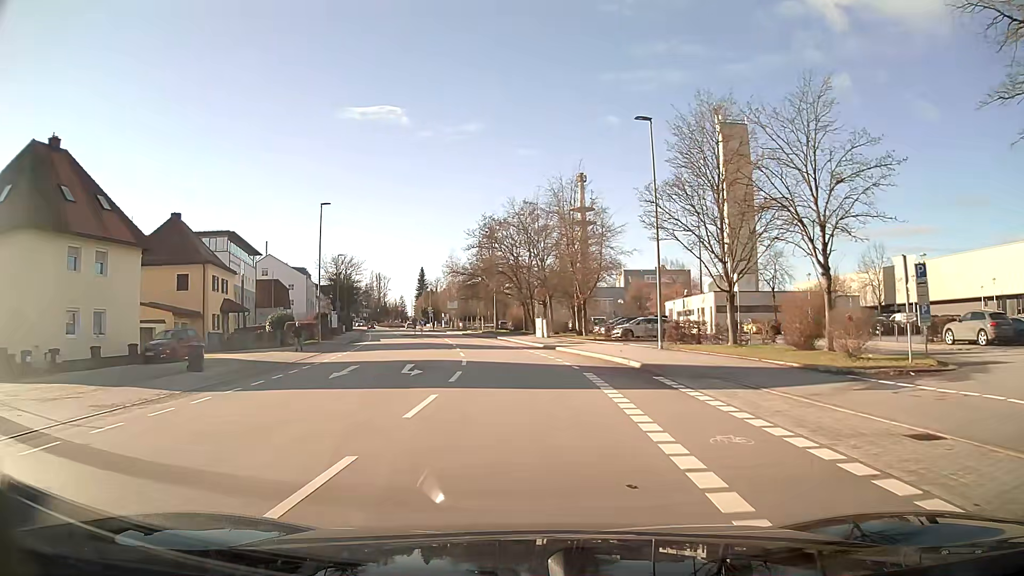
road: tertiary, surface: asphalt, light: Day
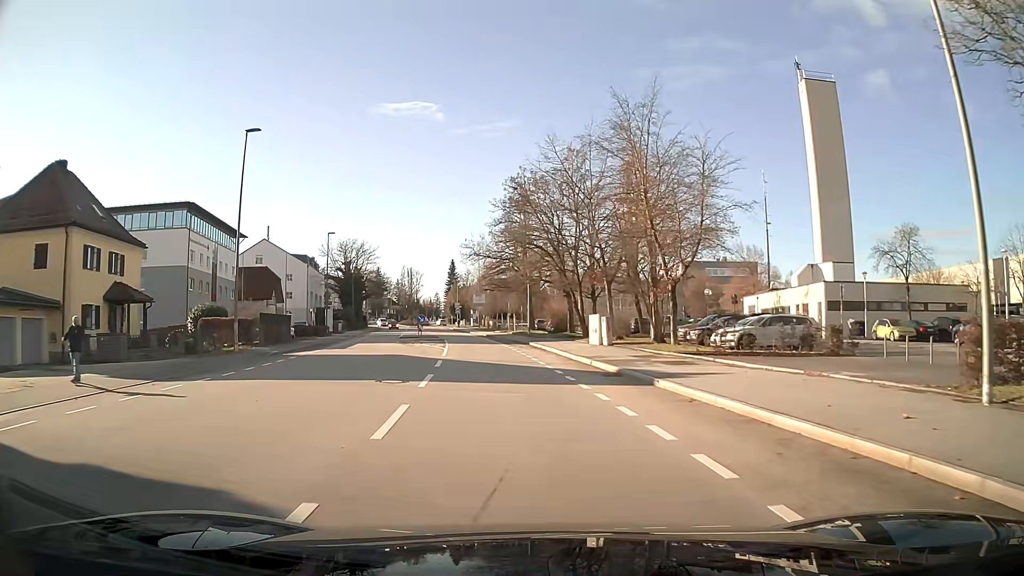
(-0.6, +20.0) m; -4°
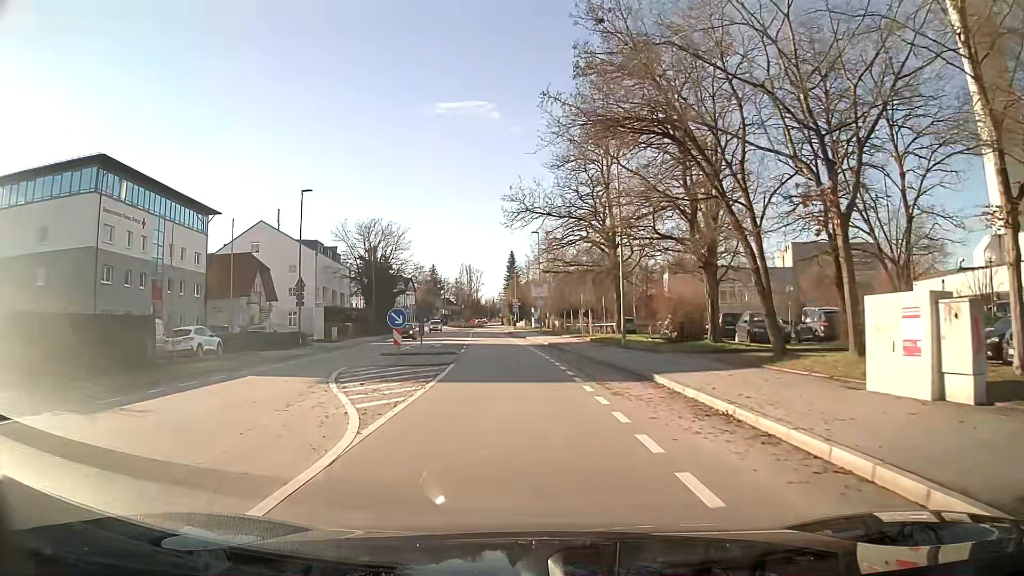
(-1.3, +24.9) m; -5°
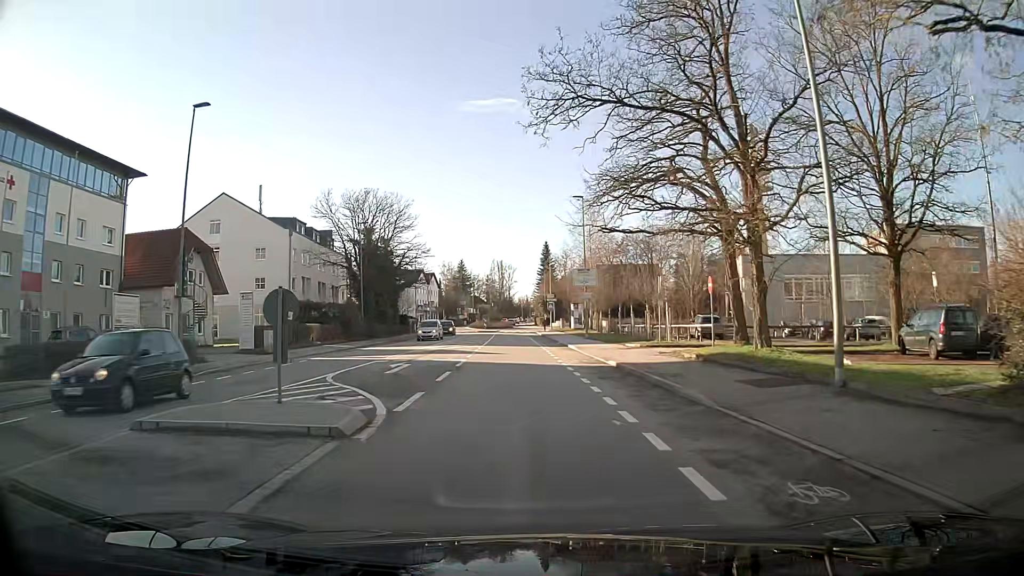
(-0.6, +19.8) m; -3°
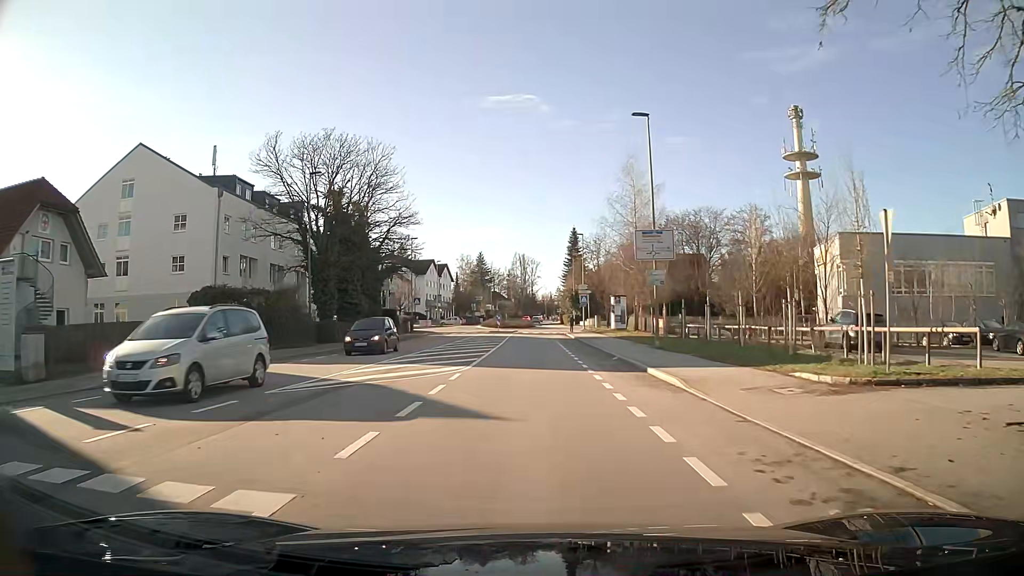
(-0.4, +19.8) m; -3°
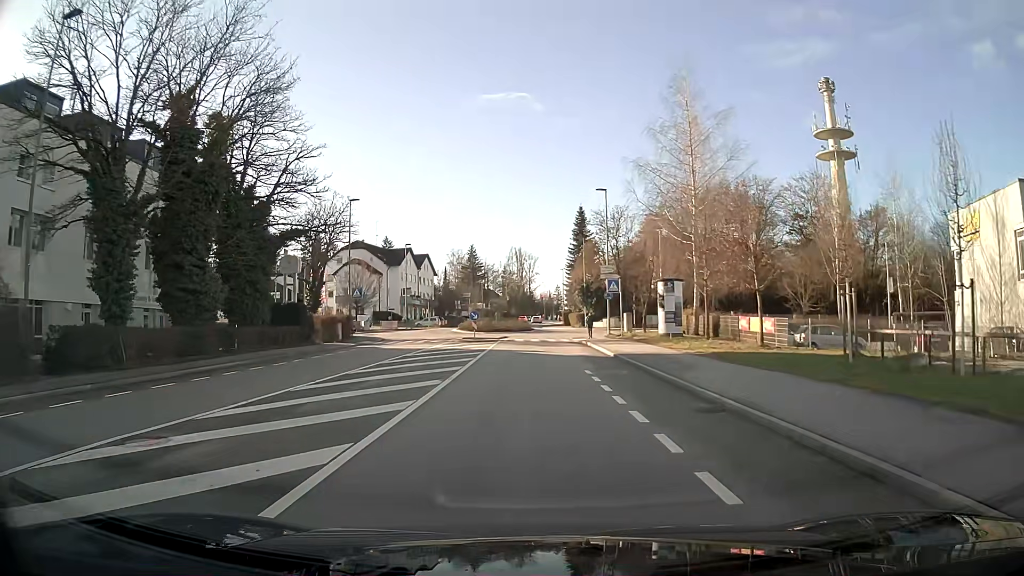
(+0.5, +24.8) m; +2°
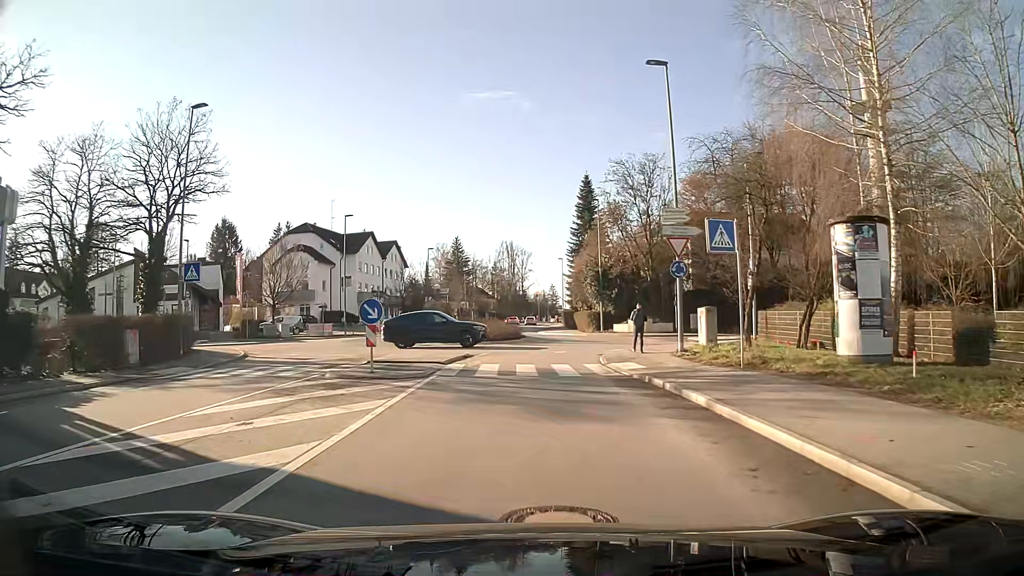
(+0.1, +24.1) m; 0°
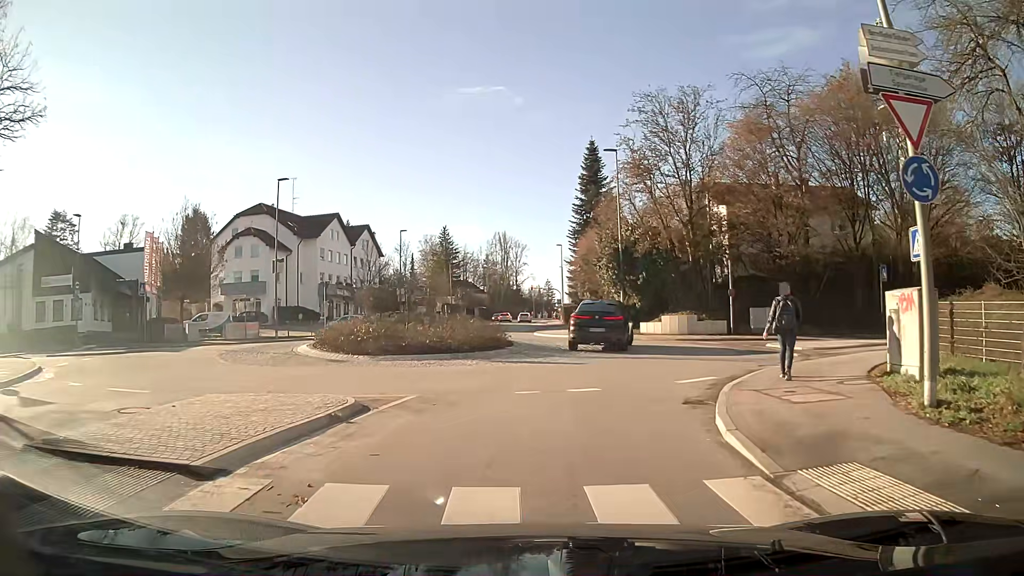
(+0.1, +14.6) m; +1°
(+1, +10) (+4, +19) (+3, +29) (-1, +38) (-2, +48) (-2, +58) (-2, +68) (-2, +78) (-1, +88) (-1, +98) m
